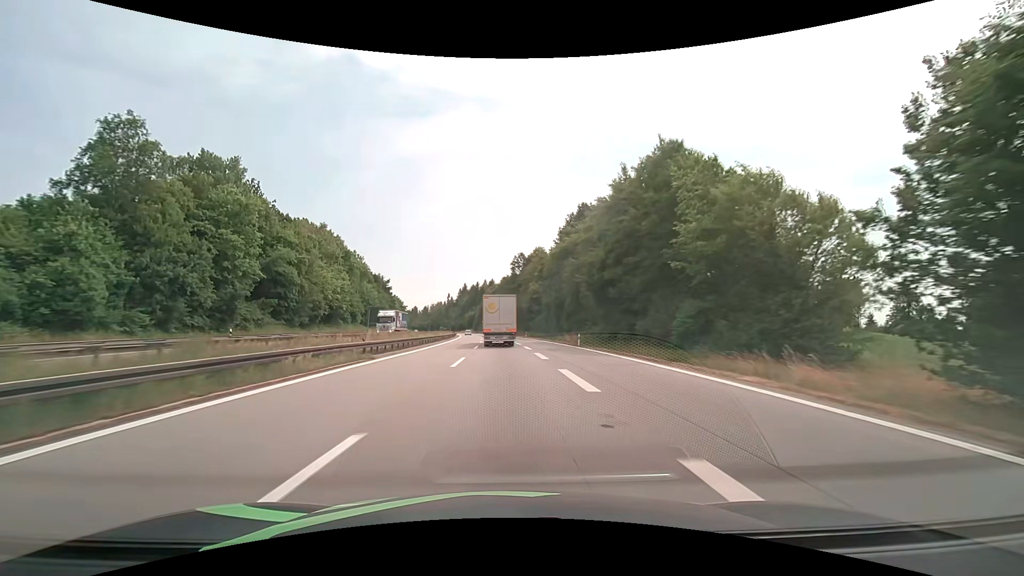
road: motorway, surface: asphalt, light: Day
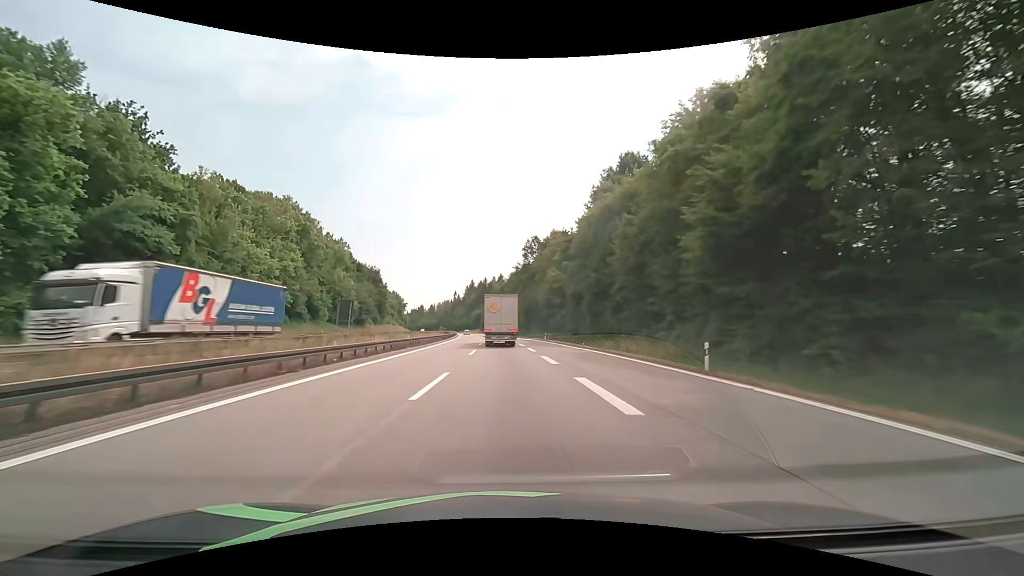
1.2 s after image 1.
(-0.3, +26.8) m; -1°
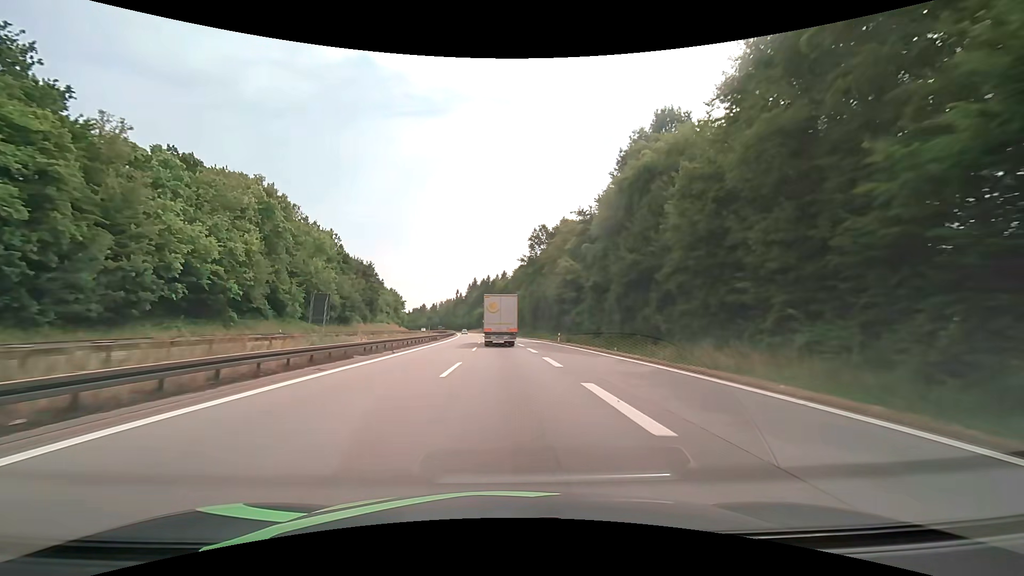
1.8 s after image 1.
(0.0, +13.4) m; -1°
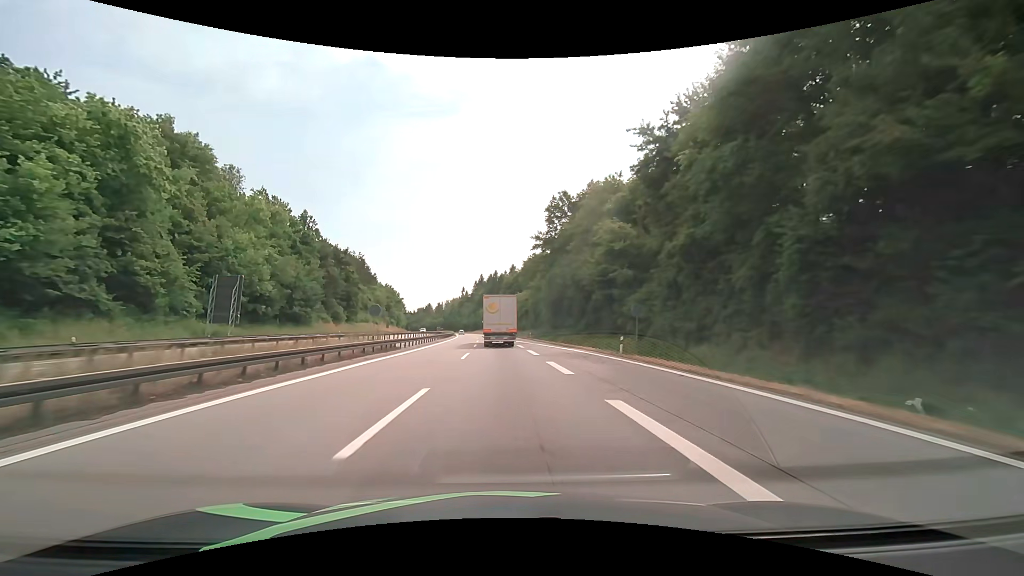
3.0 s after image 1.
(-0.1, +26.8) m; -1°
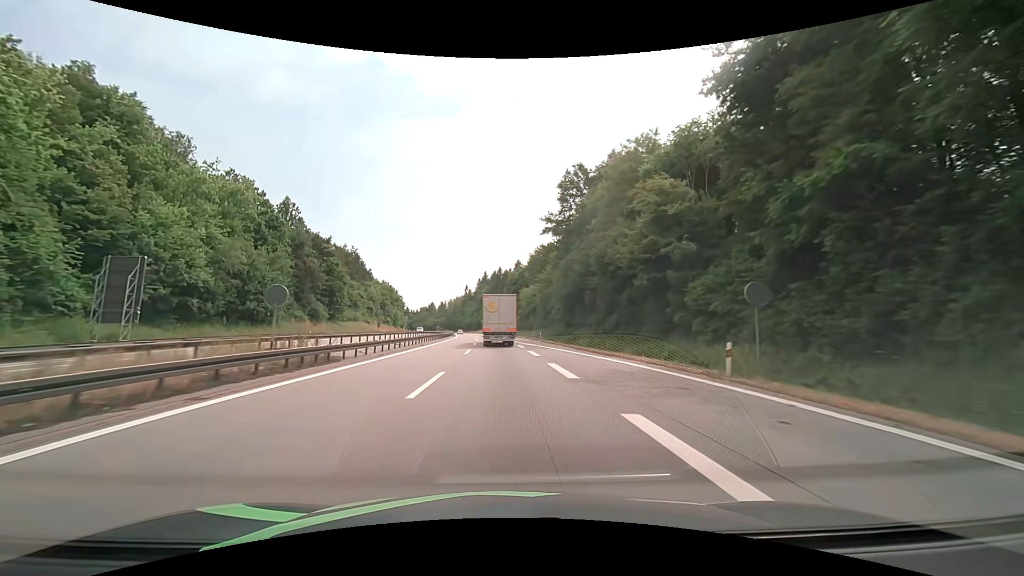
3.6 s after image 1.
(-0.1, +13.4) m; -1°
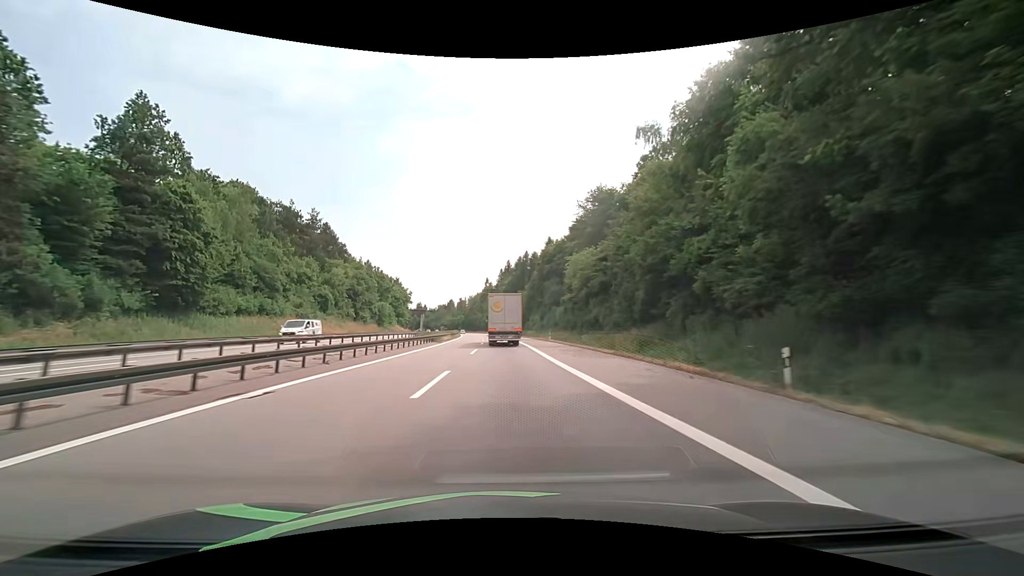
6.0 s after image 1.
(-1.1, +53.8) m; -2°
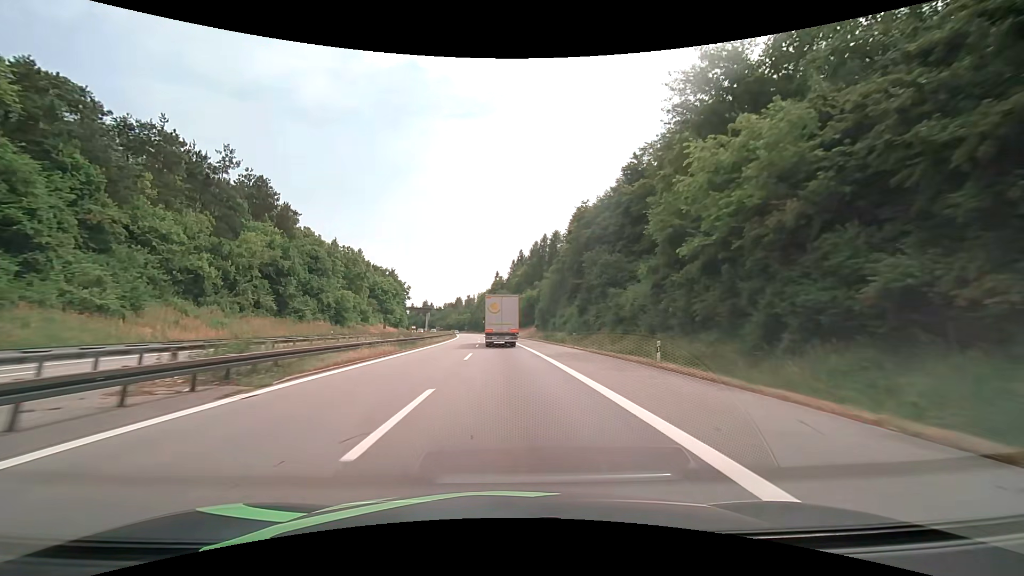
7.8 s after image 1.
(-0.6, +40.5) m; -2°
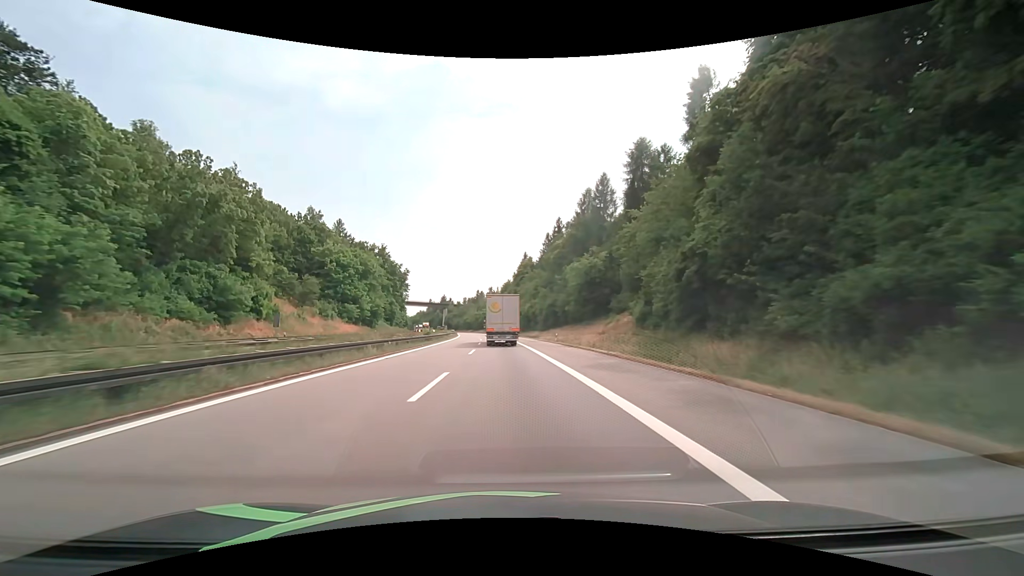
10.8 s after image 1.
(-1.5, +67.7) m; -3°
(0, +10) (0, +20) (0, +30) (-1, +40) (-1, +50) (-1, +60) (-2, +70) (-2, +80) (-3, +90) (-3, +100) m
